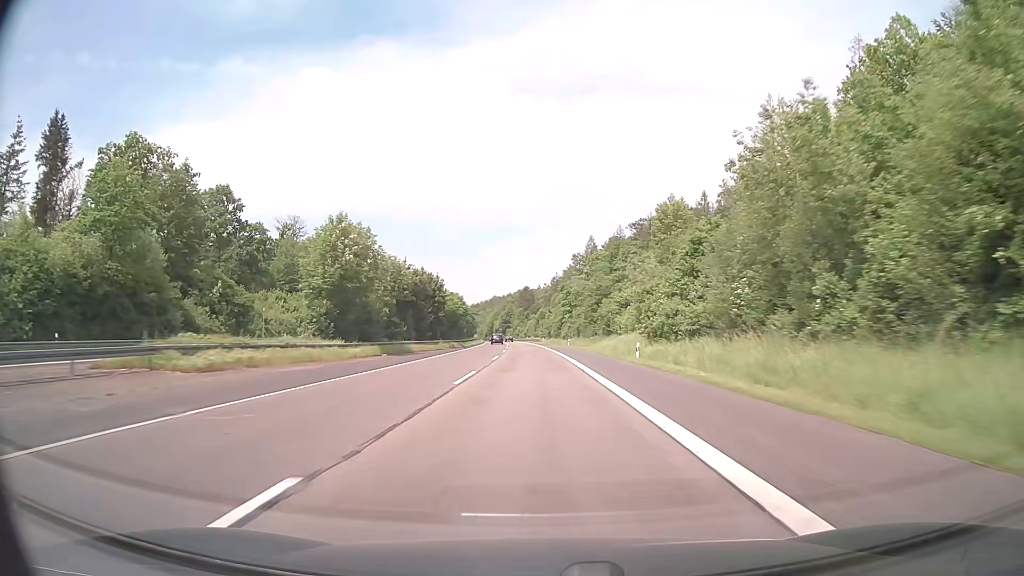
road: motorway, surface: asphalt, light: Day
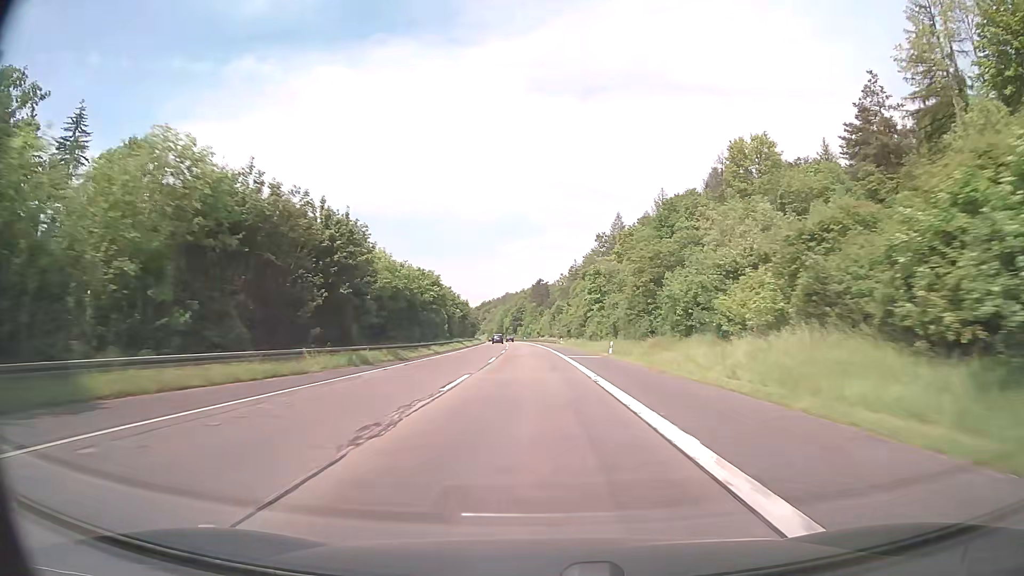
(-0.4, +38.2) m; -1°
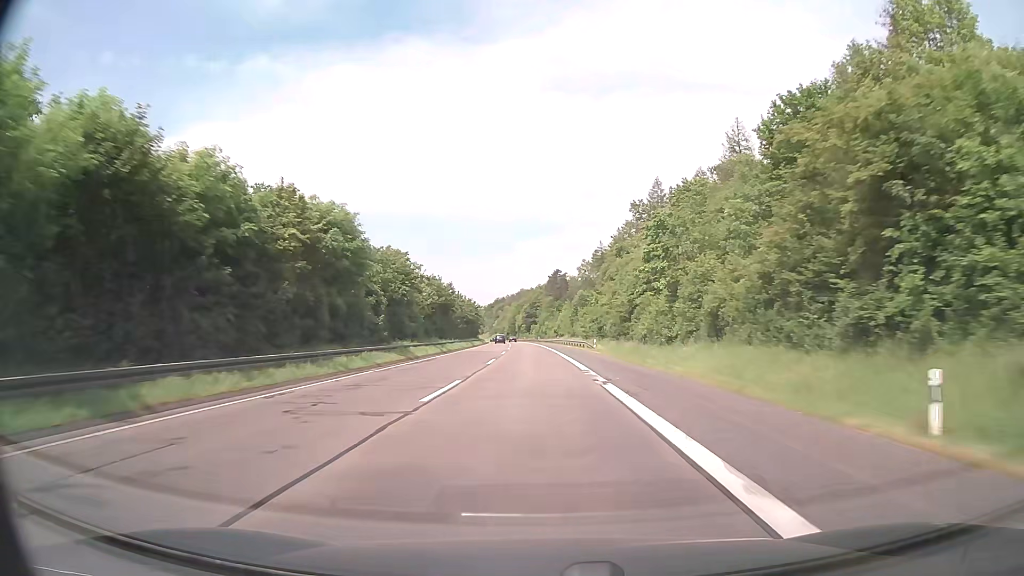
(-0.4, +38.1) m; -1°
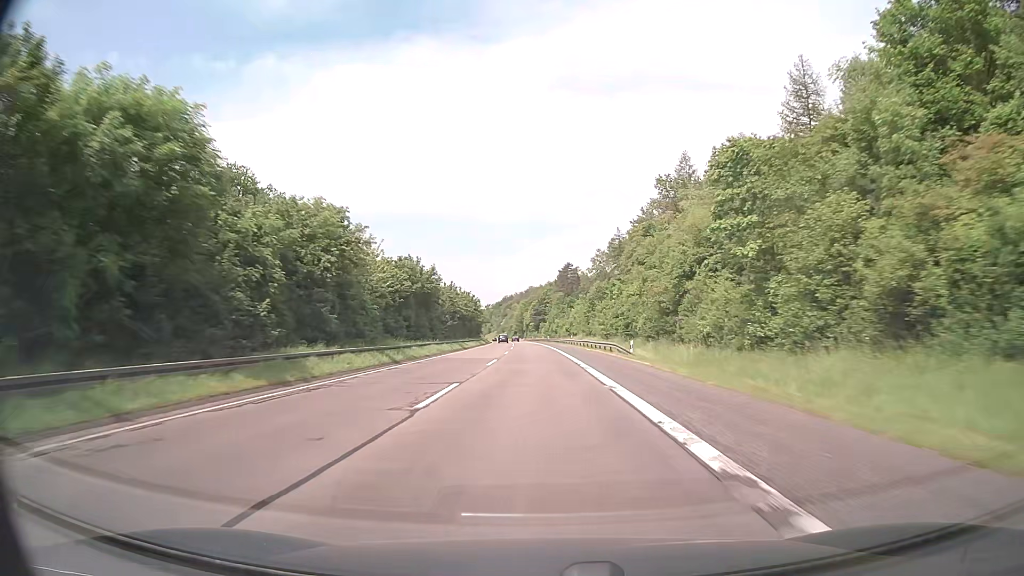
(-0.1, +19.1) m; -1°
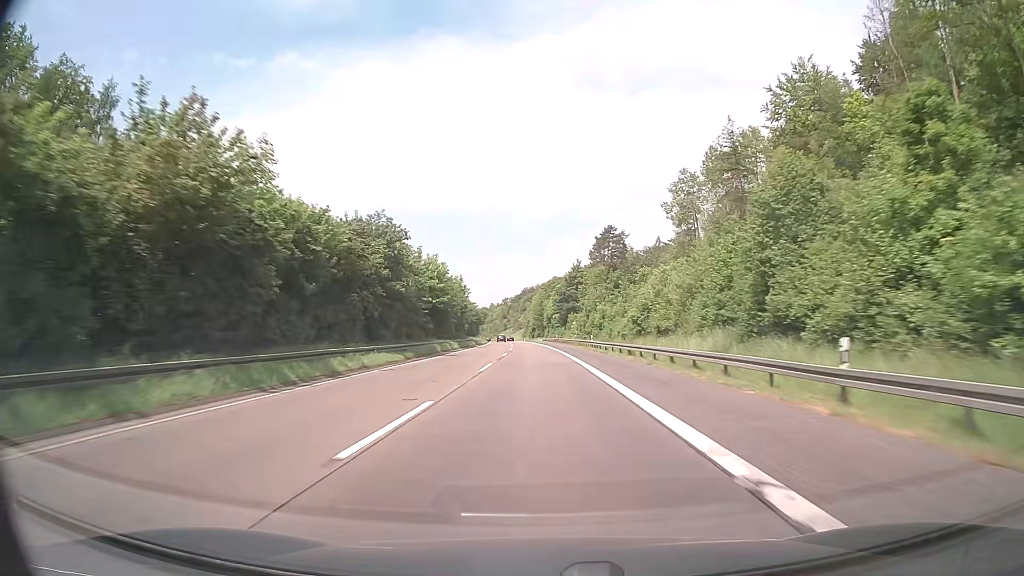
(-1.3, +76.3) m; -2°
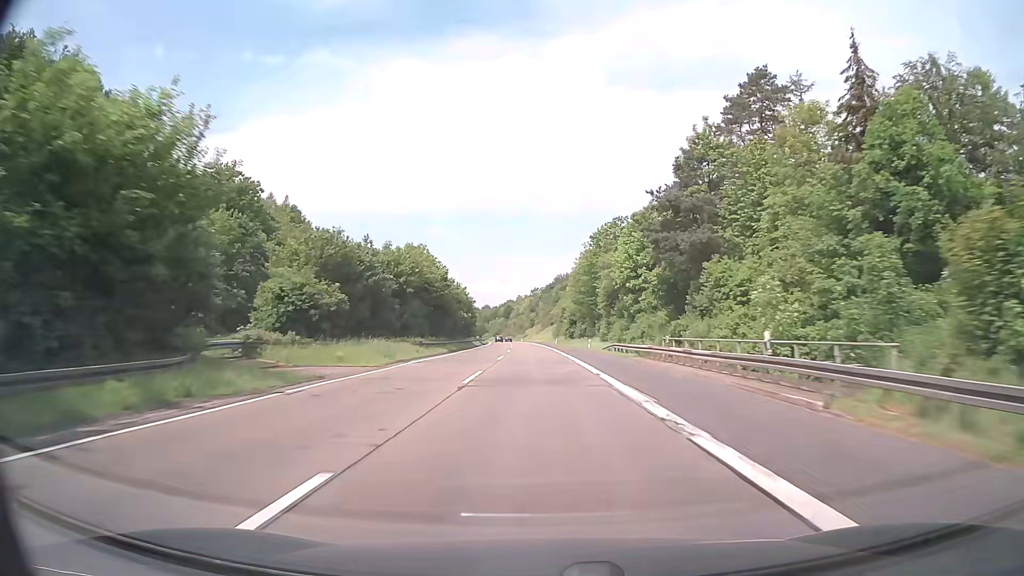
(-2.4, +95.3) m; -3°
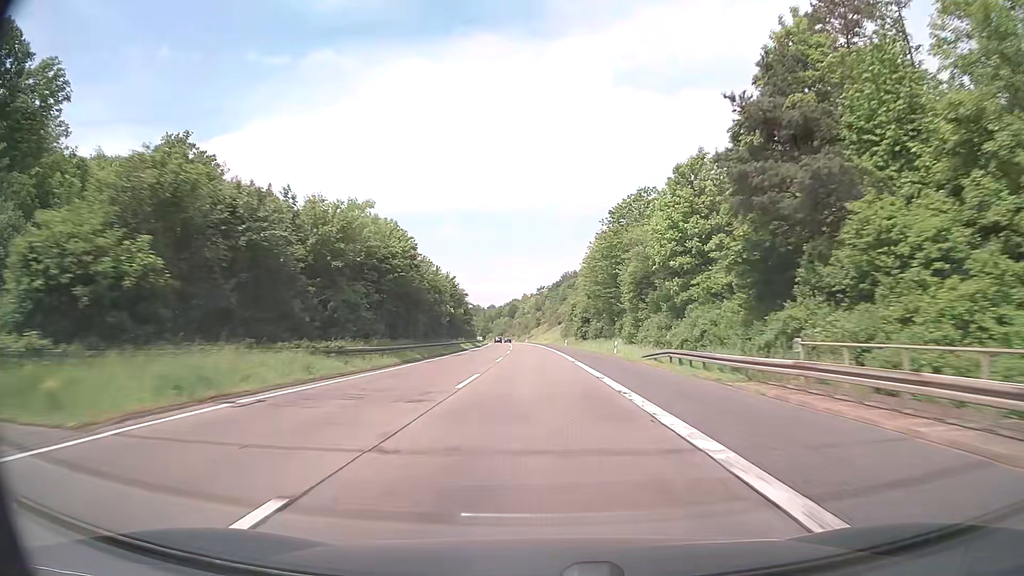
(-0.1, +19.1) m; -1°
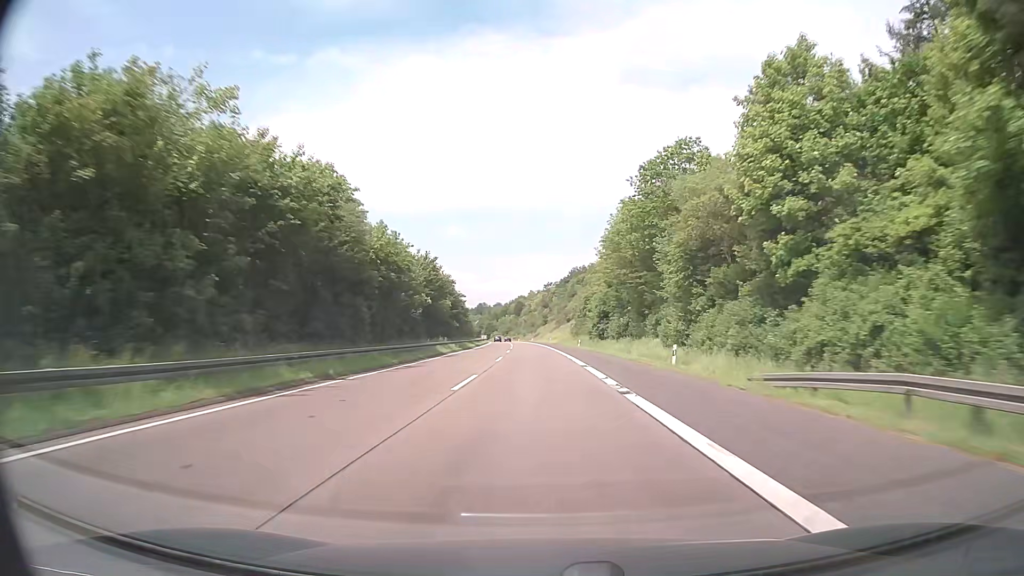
(-0.1, +19.1) m; -1°
(0, +10) (0, +20) (0, +30) (0, +40) (-1, +50) (-1, +60) (-1, +70) (-2, +80) (-2, +90) (-3, +100) m
